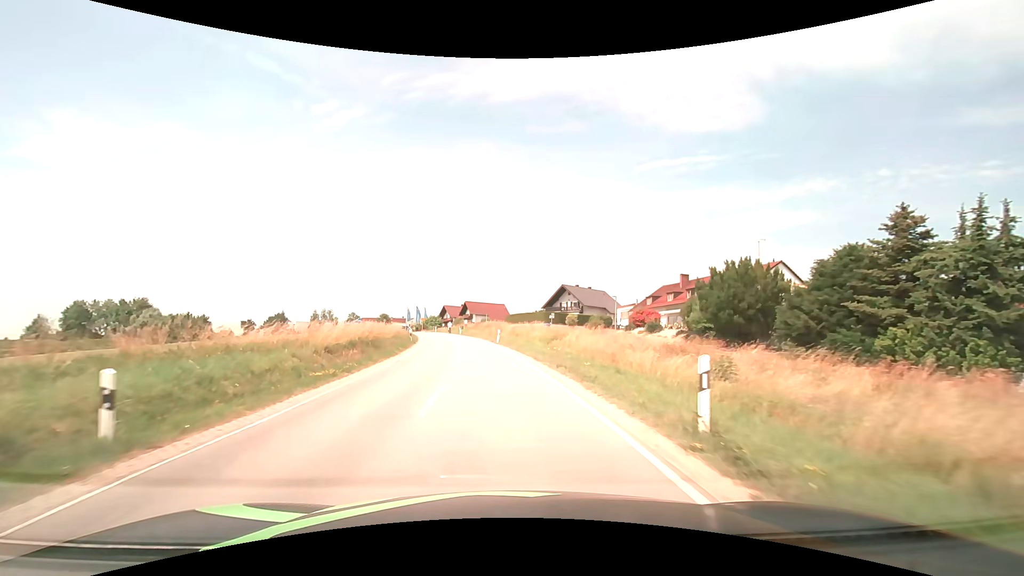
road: secondary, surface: asphalt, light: Day
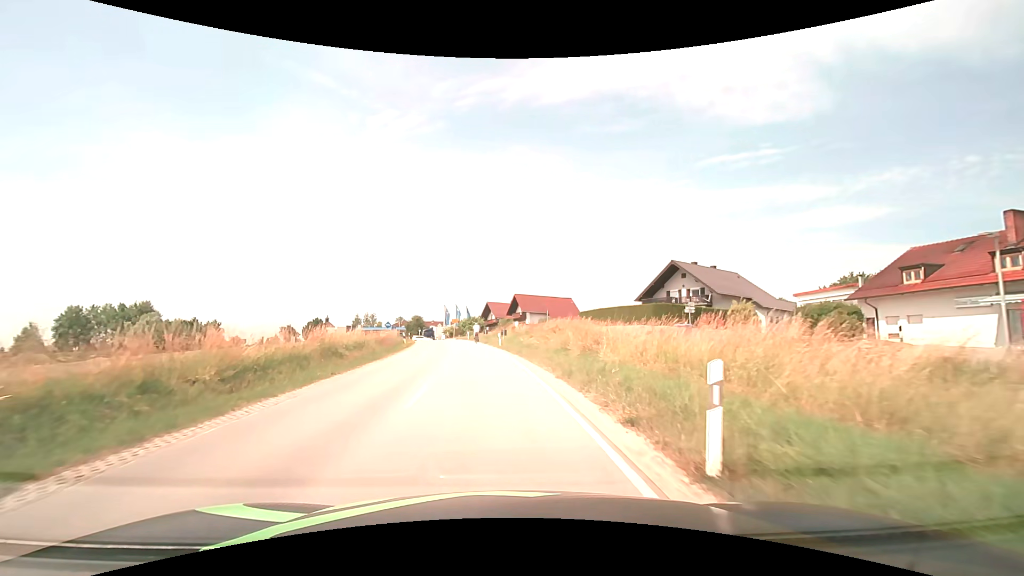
(-1.9, +36.4) m; -6°
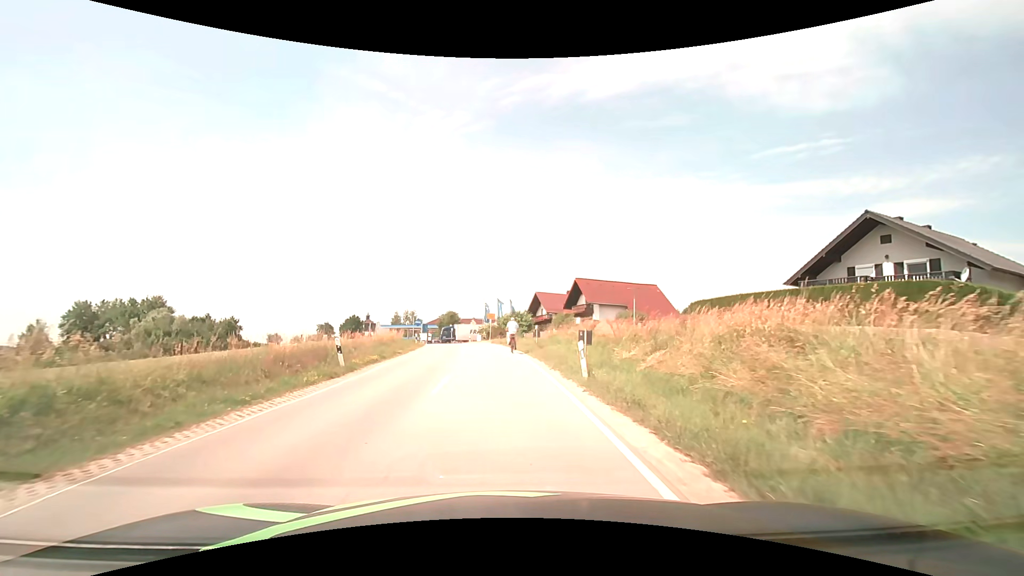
(-1.1, +23.4) m; -5°
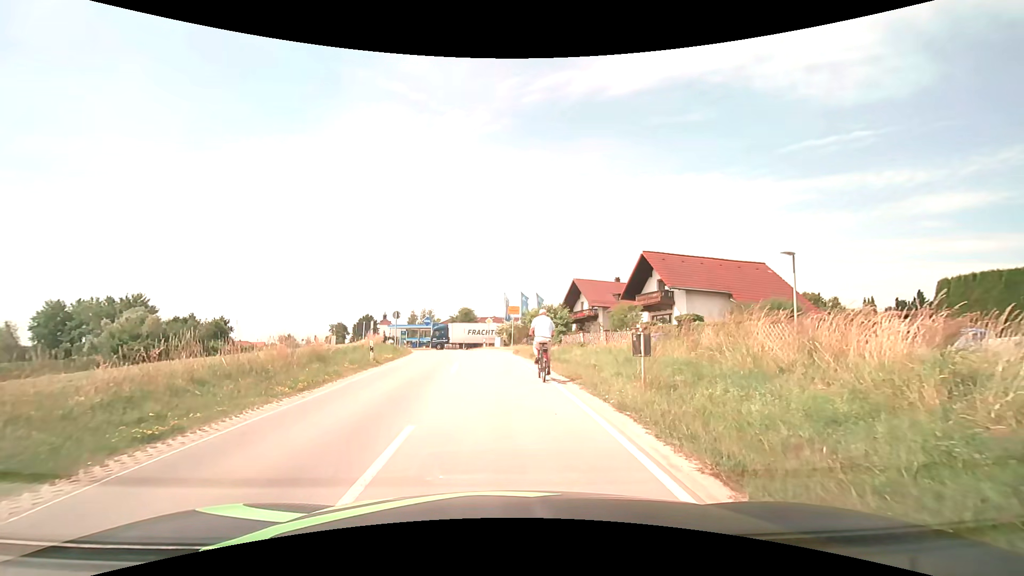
(-0.5, +18.9) m; -2°
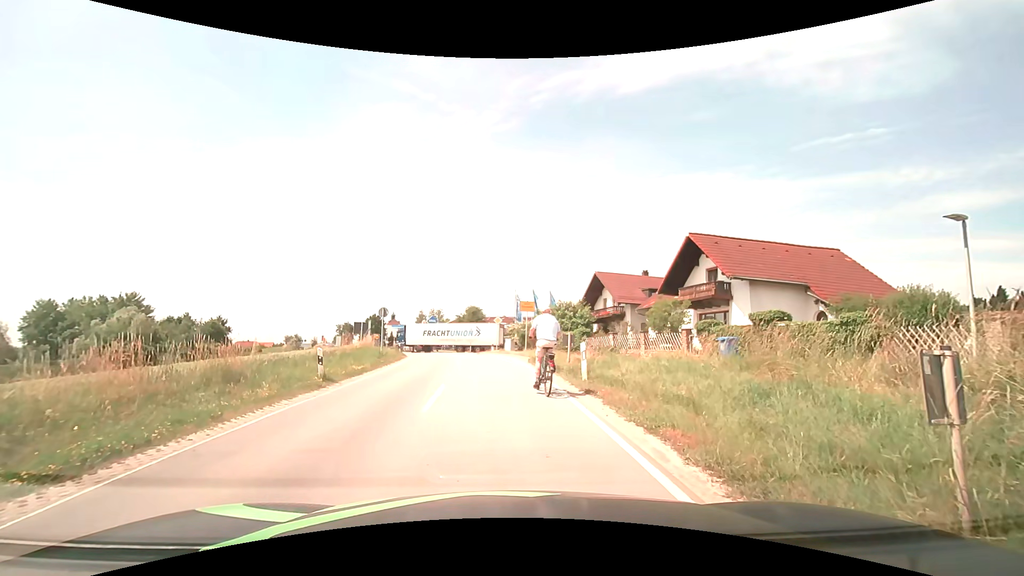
(-0.1, +6.9) m; -2°
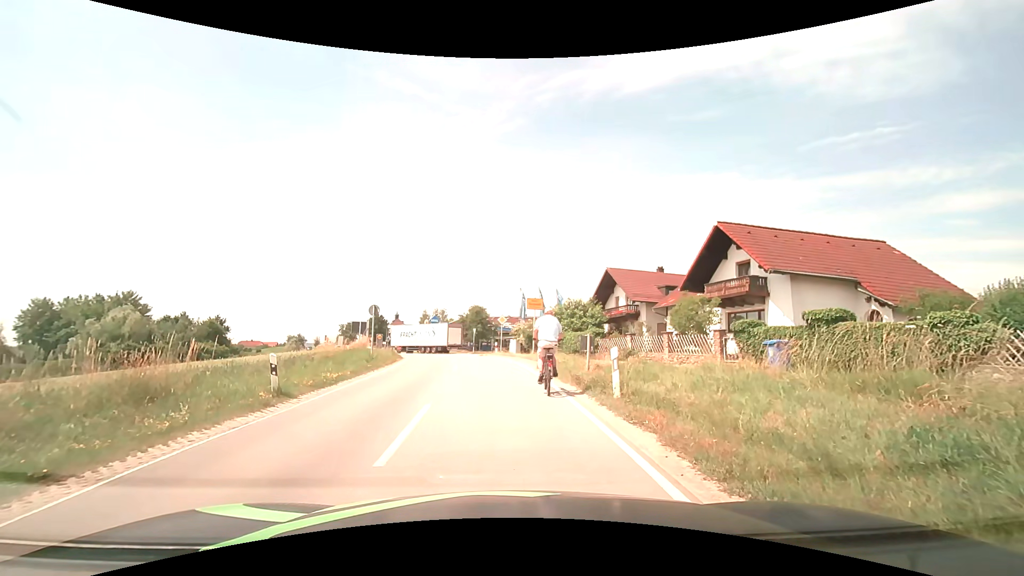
(0.0, +3.2) m; 0°
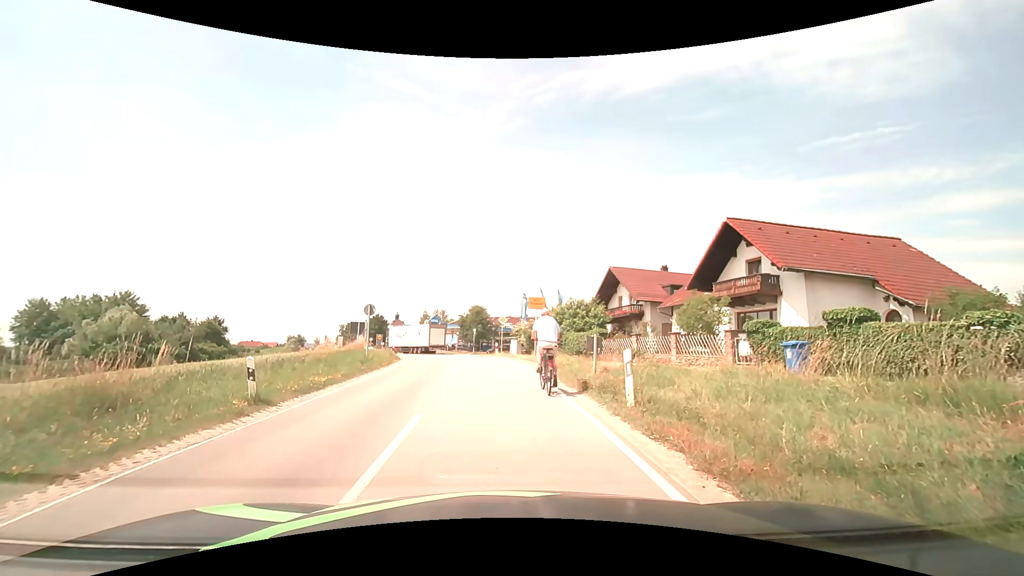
(0.0, +1.0) m; +1°
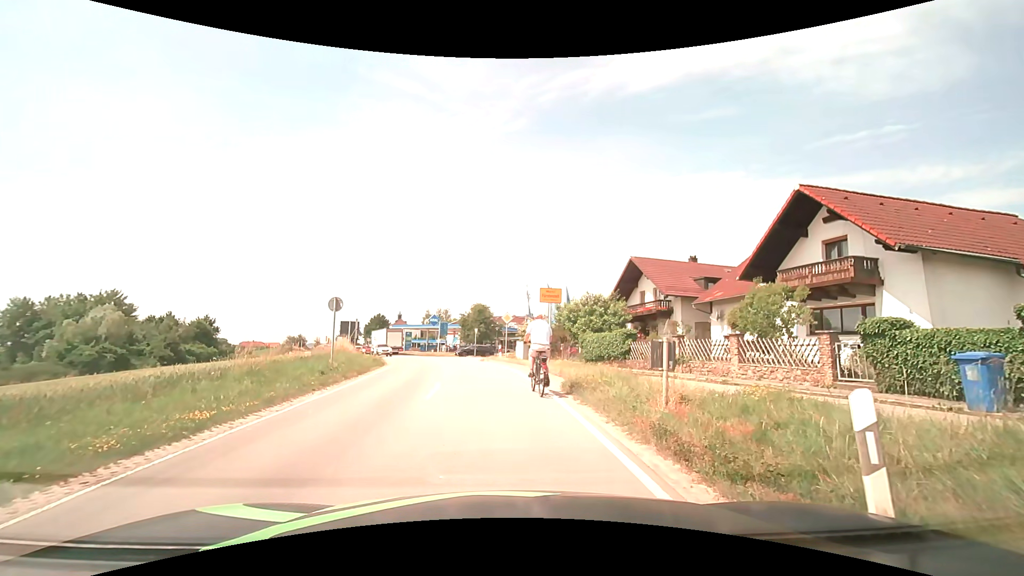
(0.0, +5.8) m; -1°
(0, +10) (-1, +20) (-2, +30) (-4, +40) (-6, +50) (-9, +59) (-12, +69) (-16, +78) (-20, +87) (-24, +96) m
